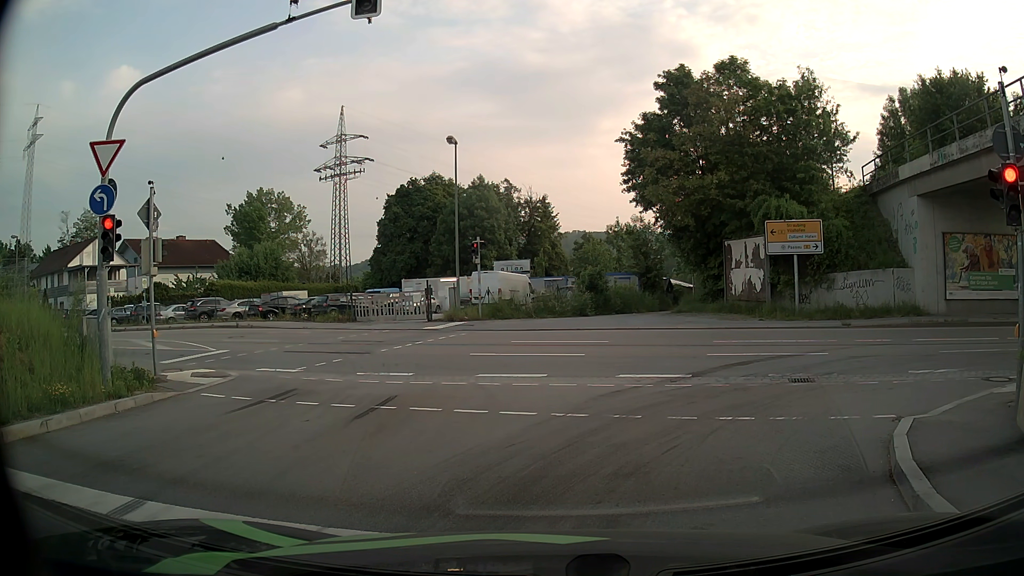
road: primary_link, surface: asphalt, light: Day
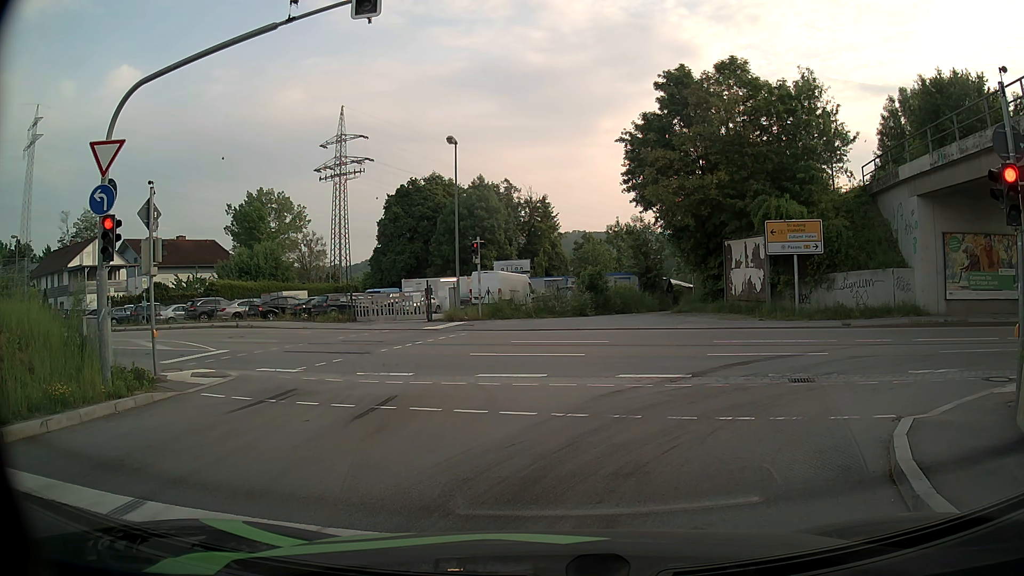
(0.0, 0.0) m; 0°
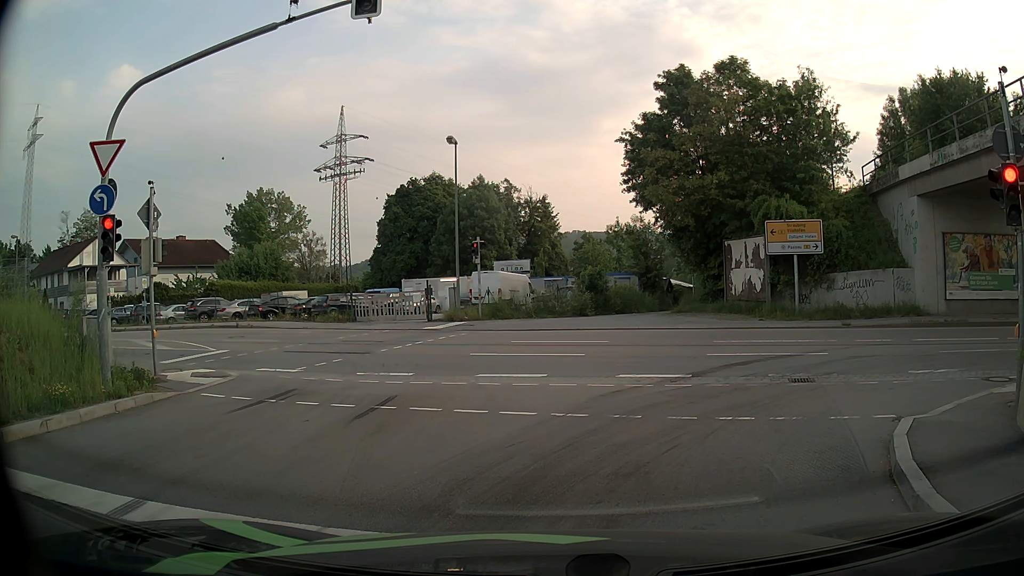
(0.0, 0.0) m; 0°
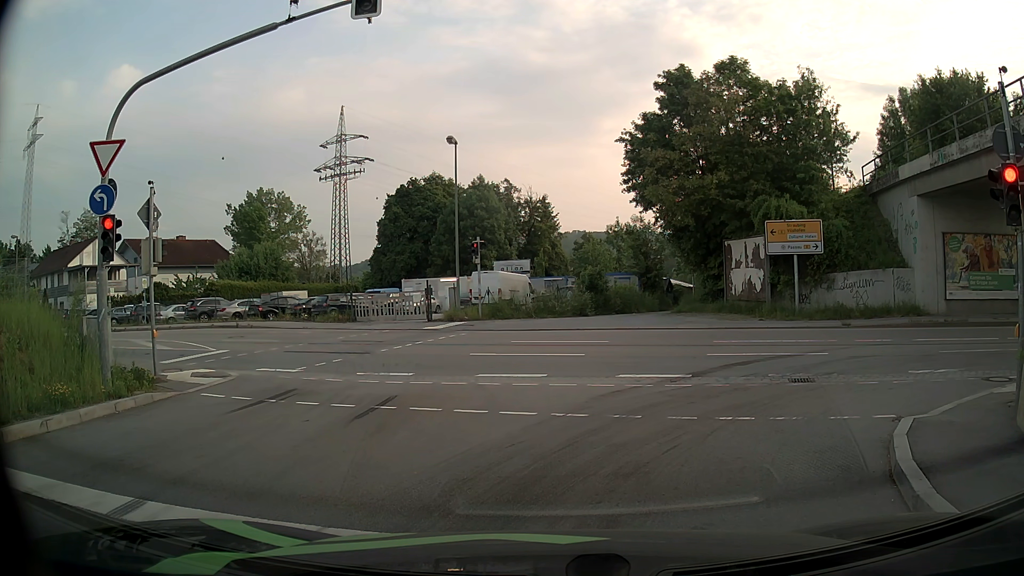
(0.0, 0.0) m; 0°
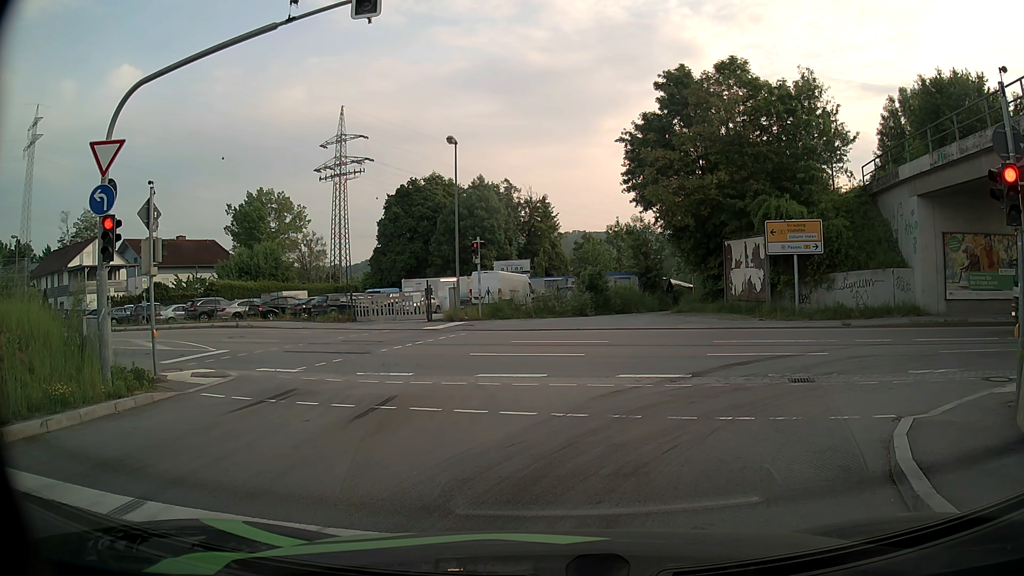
(0.0, 0.0) m; 0°
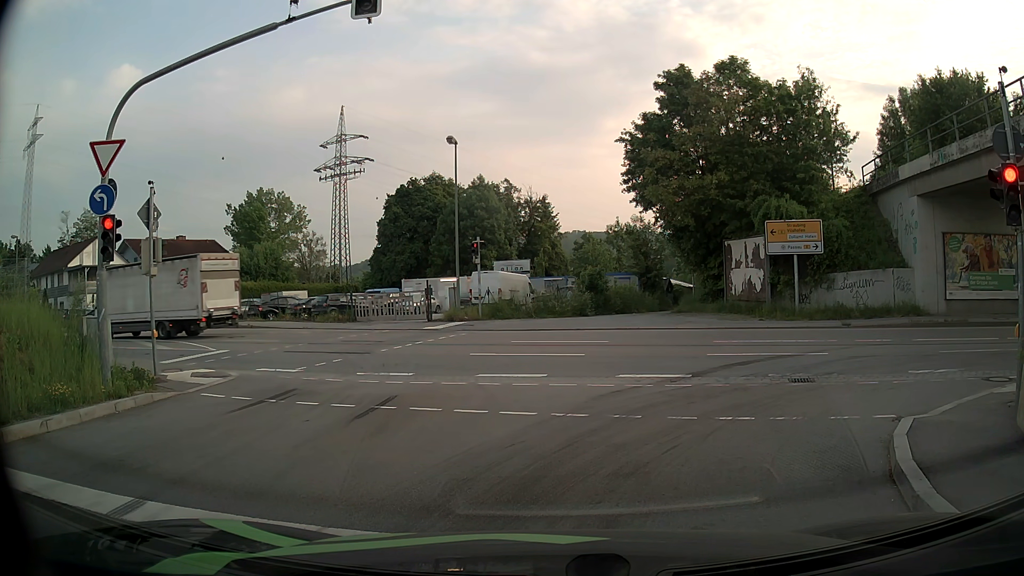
(0.0, 0.0) m; 0°
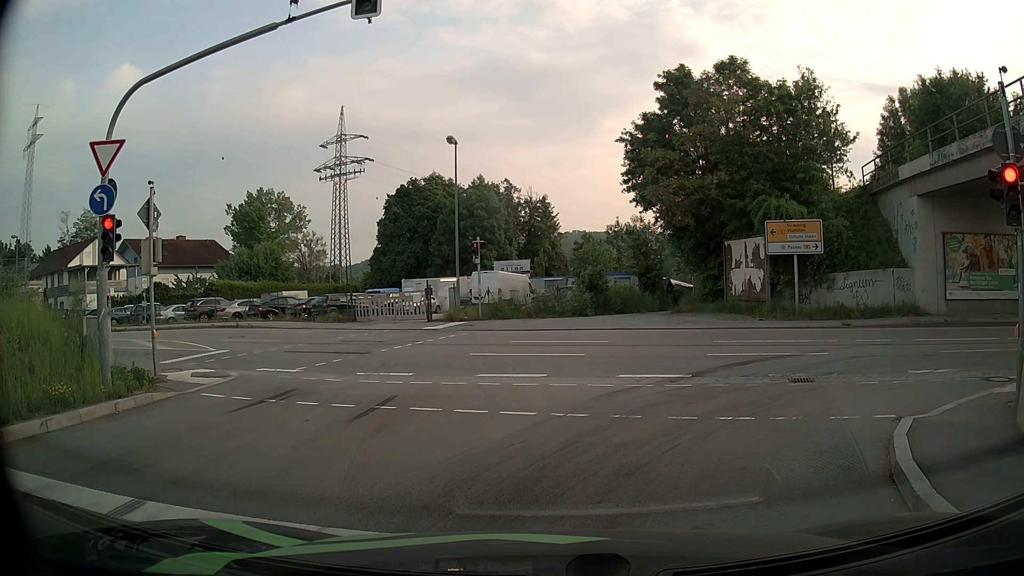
(0.0, 0.0) m; 0°
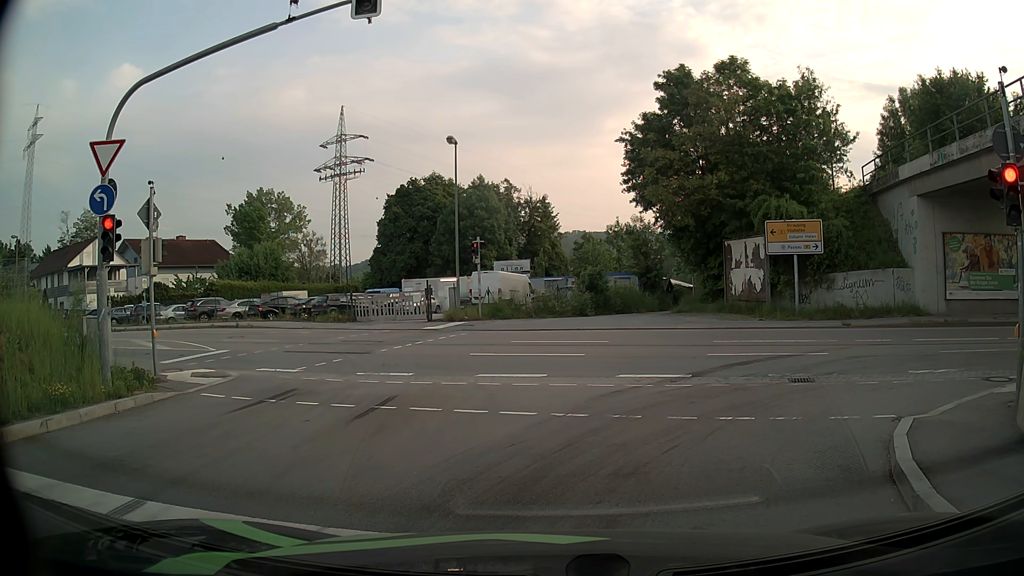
(0.0, 0.0) m; 0°
